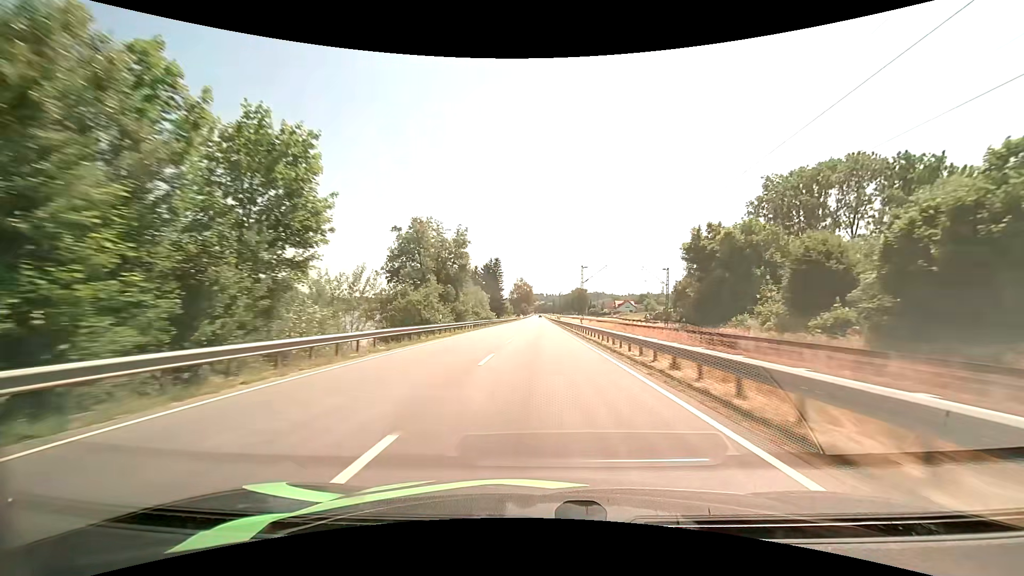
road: primary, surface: asphalt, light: Day
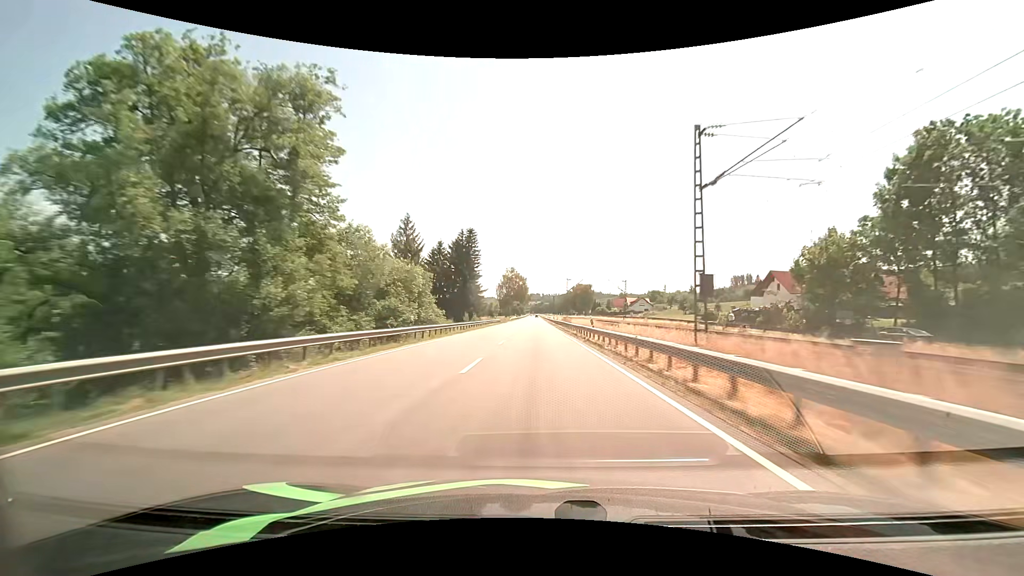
(+0.2, +50.2) m; +1°
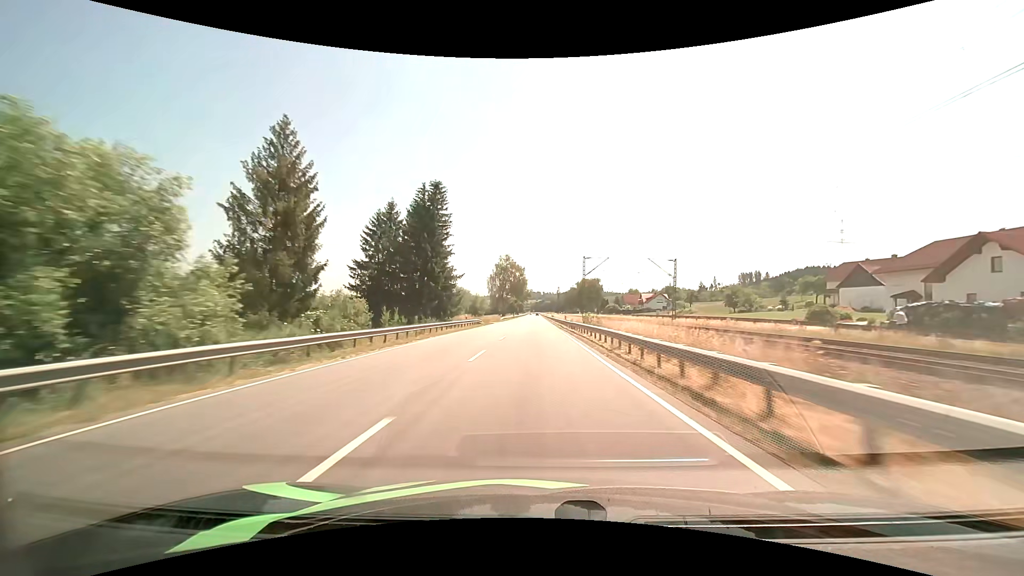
(-0.1, +33.6) m; 0°
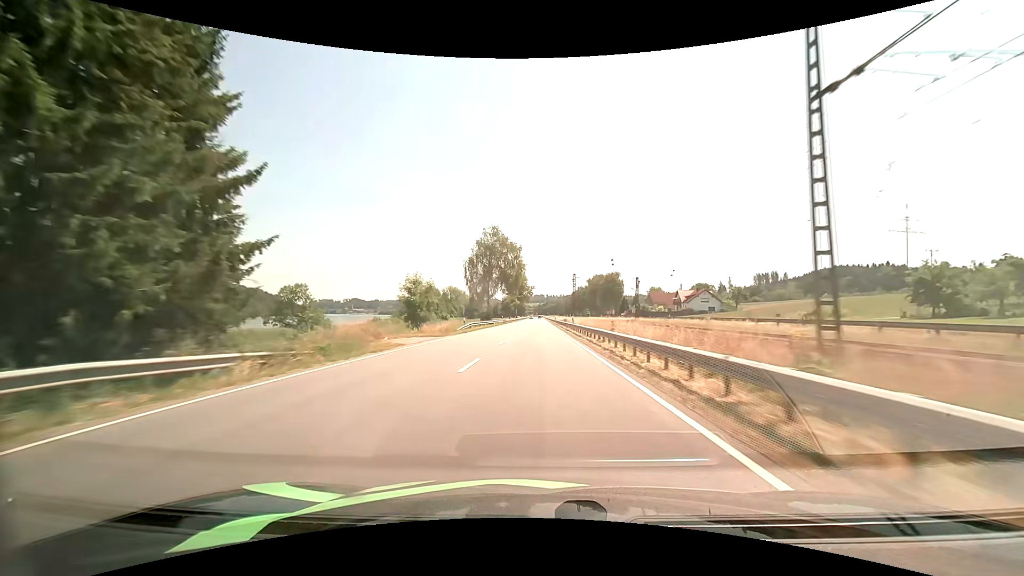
(-0.2, +50.7) m; 0°
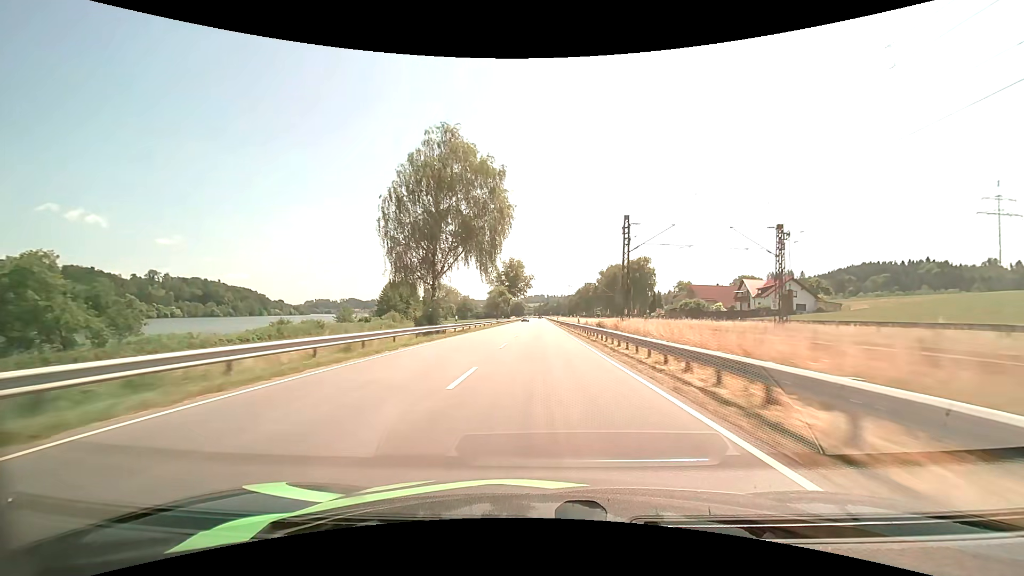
(-0.1, +51.0) m; 0°
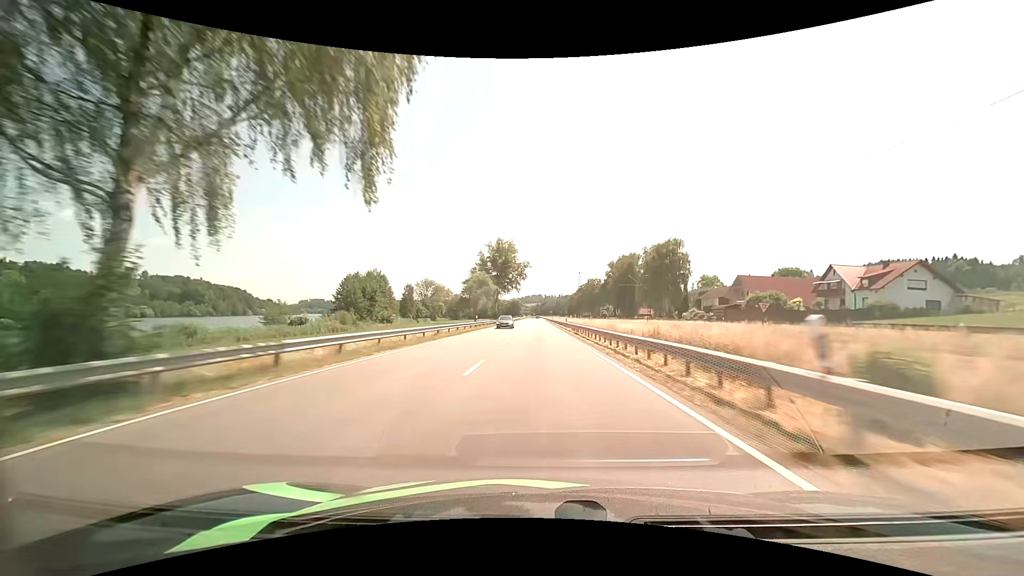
(+0.1, +34.2) m; 0°
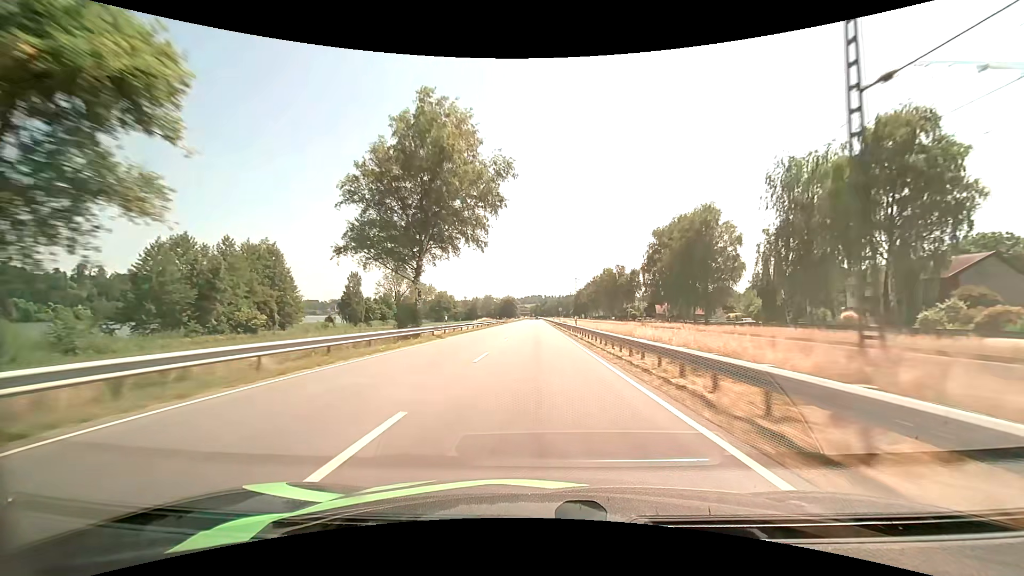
(0.0, +68.8) m; 0°
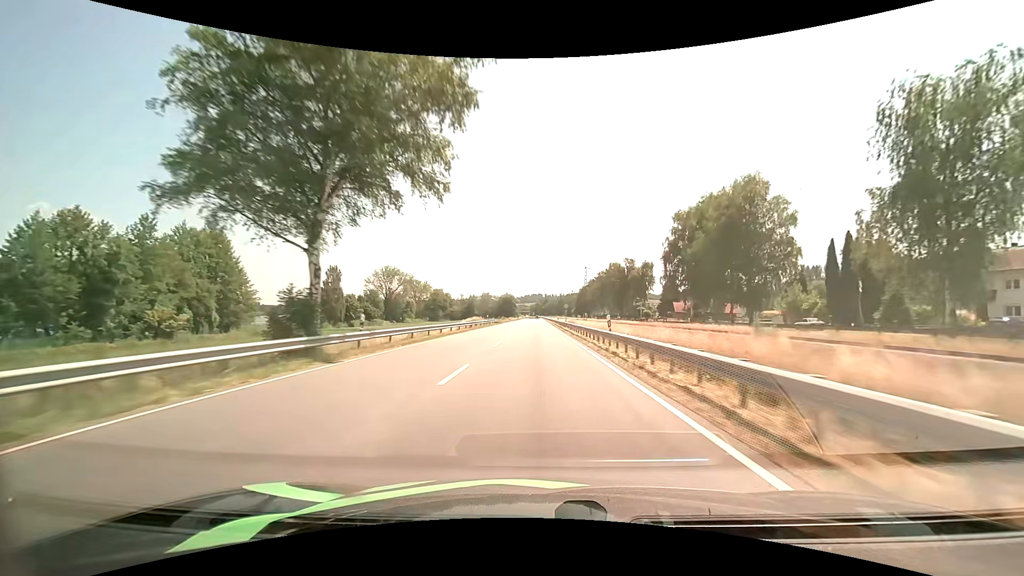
(0.0, +17.3) m; 0°
(0, +10) (0, +20) (0, +30) (0, +40) (0, +50) (0, +60) (0, +70) (0, +80) (0, +90) (0, +100) m
